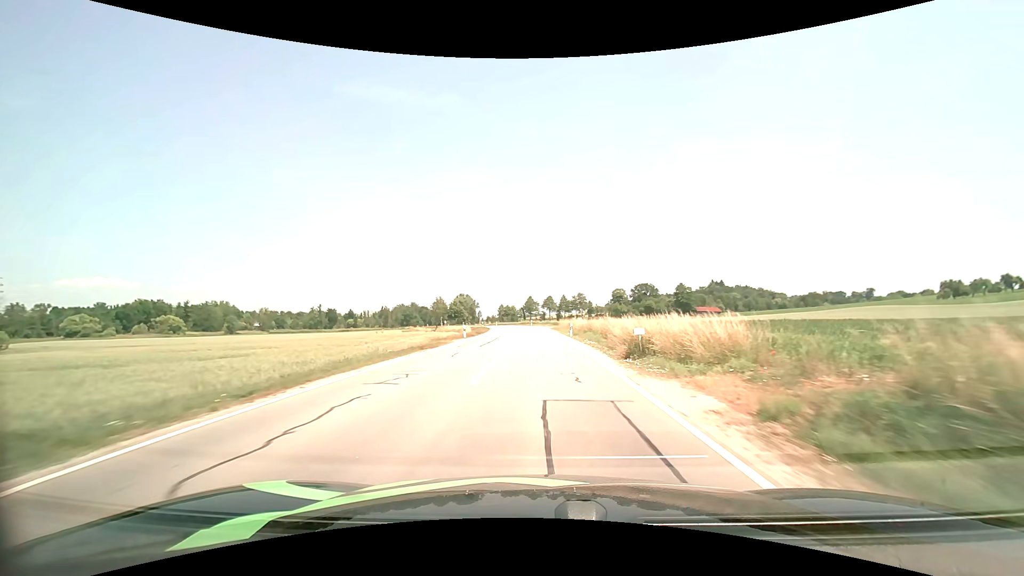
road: secondary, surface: asphalt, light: Day
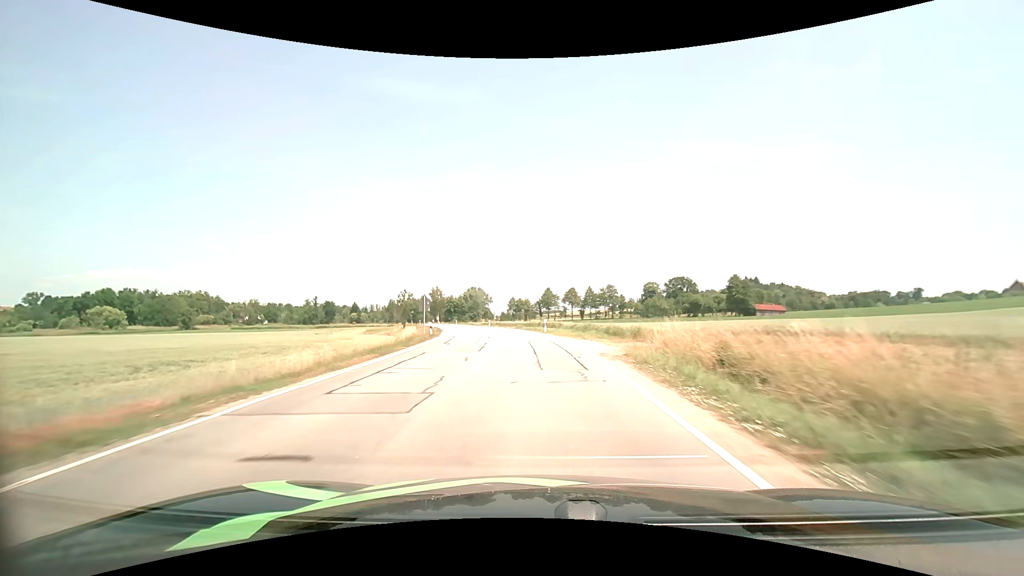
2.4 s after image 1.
(-0.1, +46.5) m; -2°
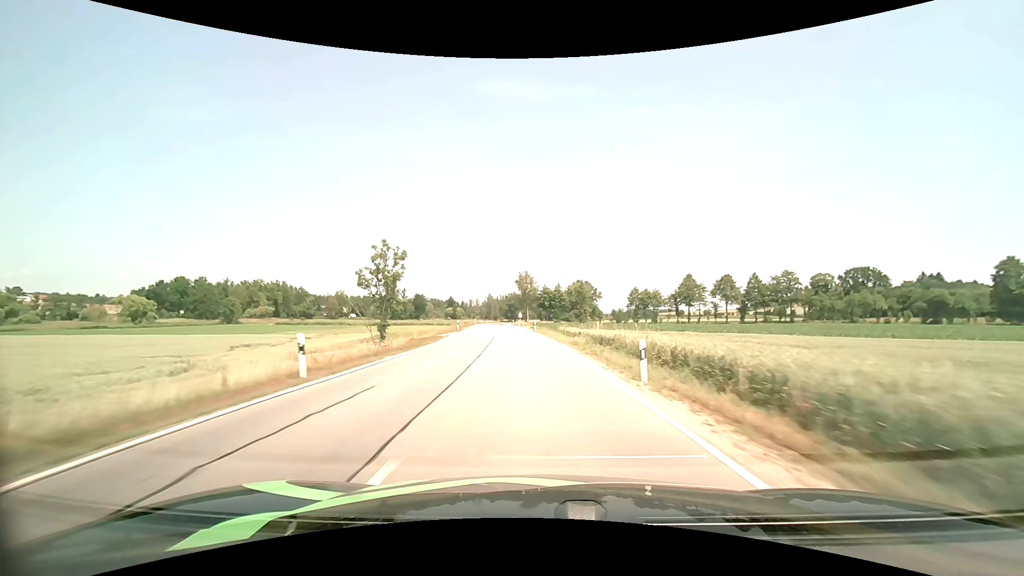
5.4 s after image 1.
(-6.5, +57.6) m; -12°
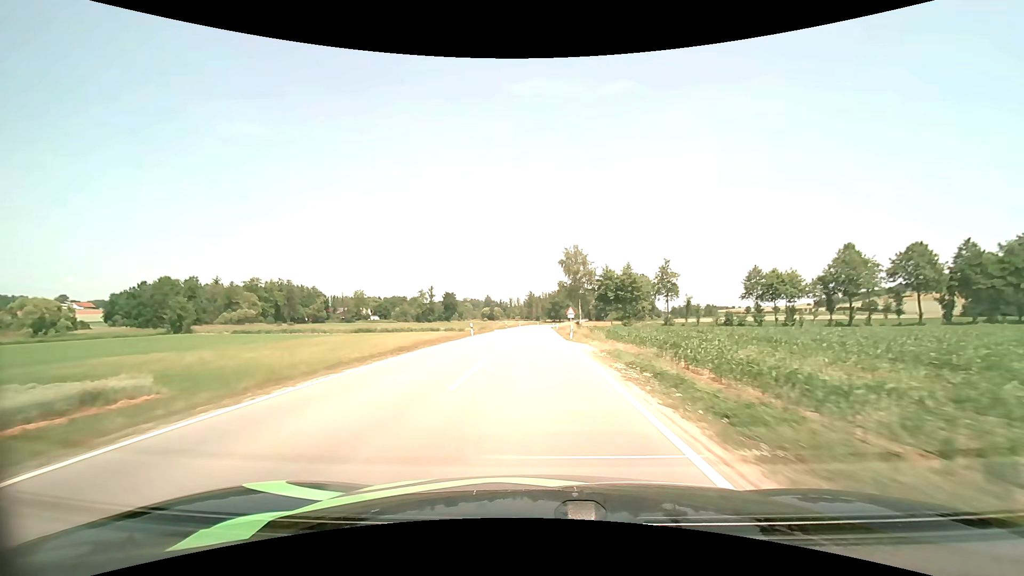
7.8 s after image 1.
(-2.4, +49.6) m; -5°
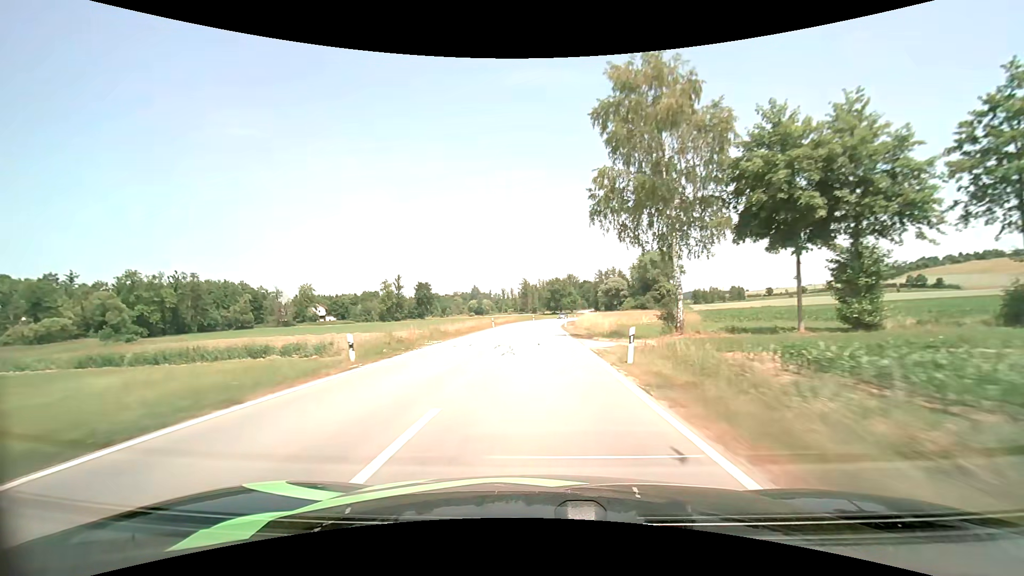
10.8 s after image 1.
(+0.2, +64.1) m; 0°
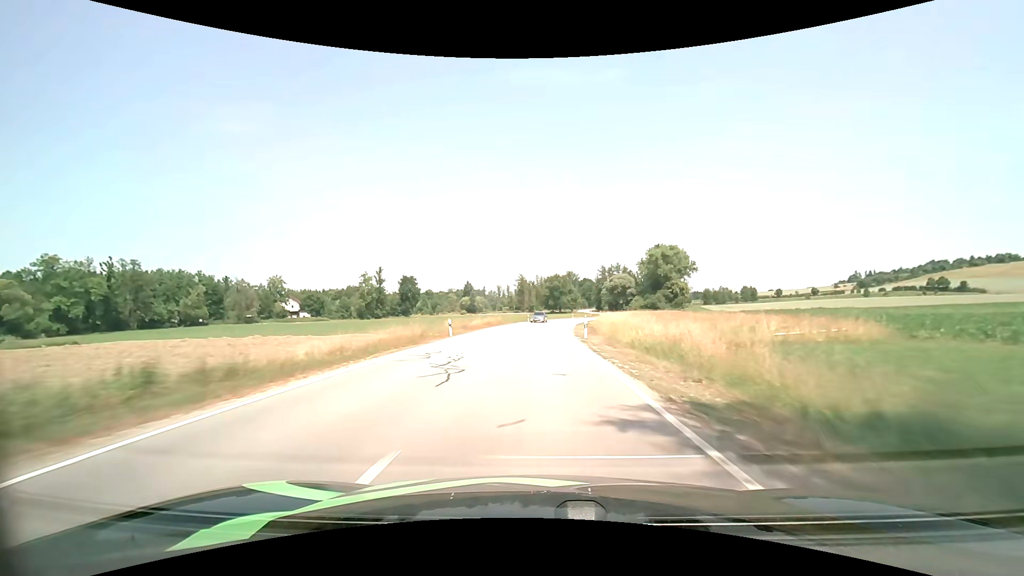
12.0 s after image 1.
(+0.1, +25.1) m; 0°
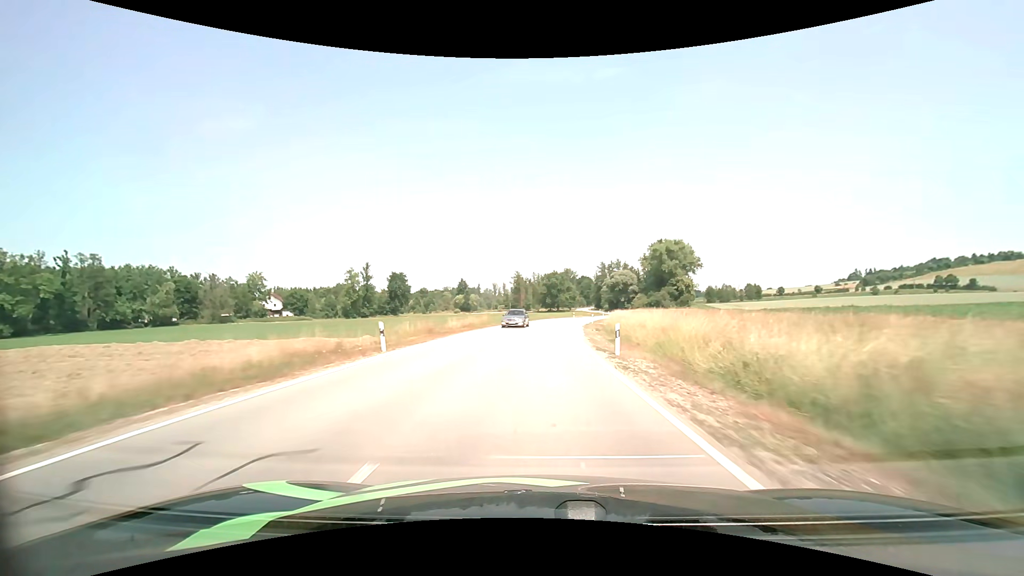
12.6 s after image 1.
(0.0, +12.3) m; 0°
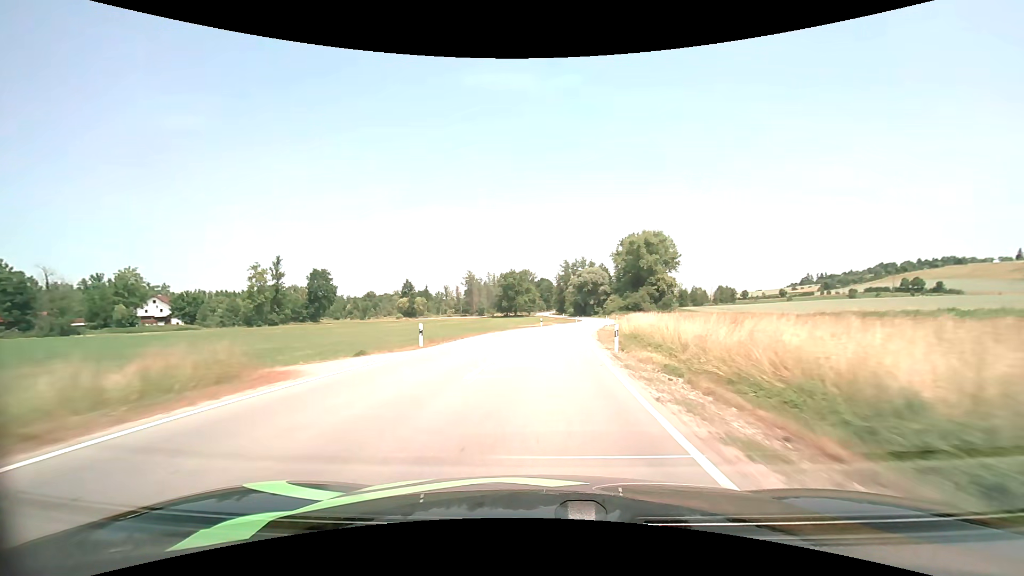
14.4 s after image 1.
(+1.2, +36.1) m; +4°
(0, +10) (+1, +20) (+2, +30) (+3, +40) (+5, +50) (+6, +60) (+8, +69) (+10, +79) (+12, +89) (+13, +99) m
